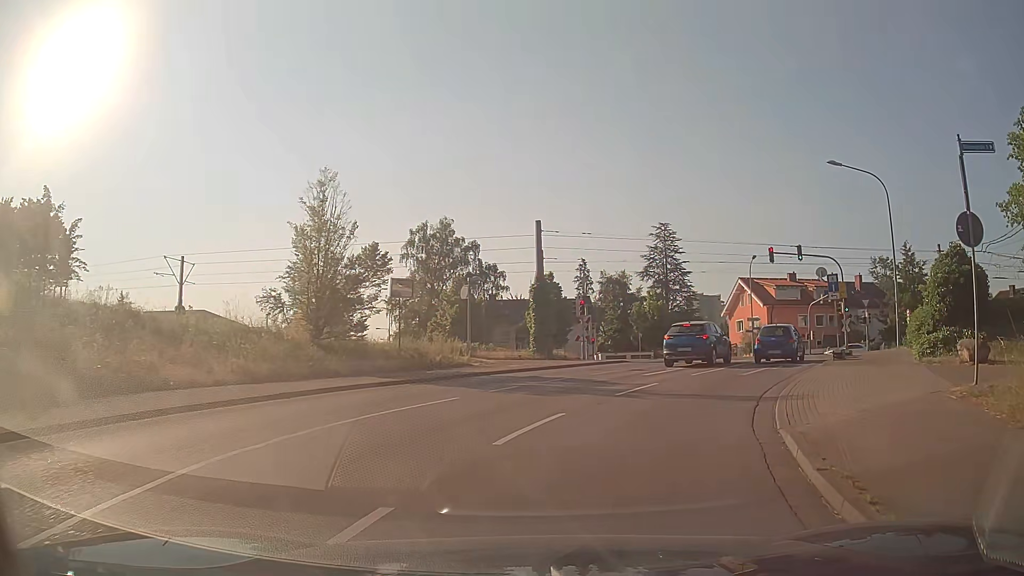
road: tertiary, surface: asphalt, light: Day
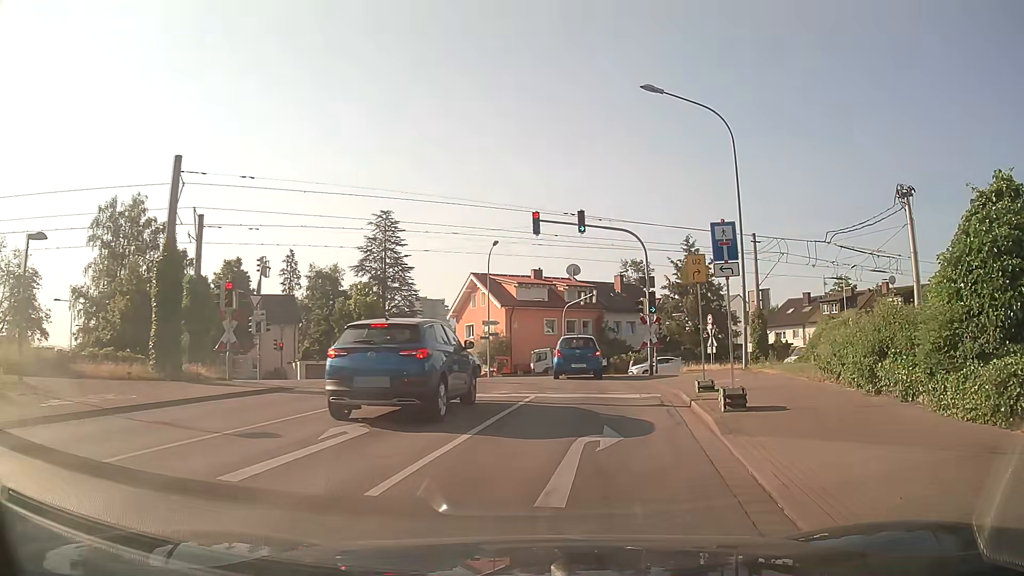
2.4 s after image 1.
(+3.2, +13.3) m; +25°
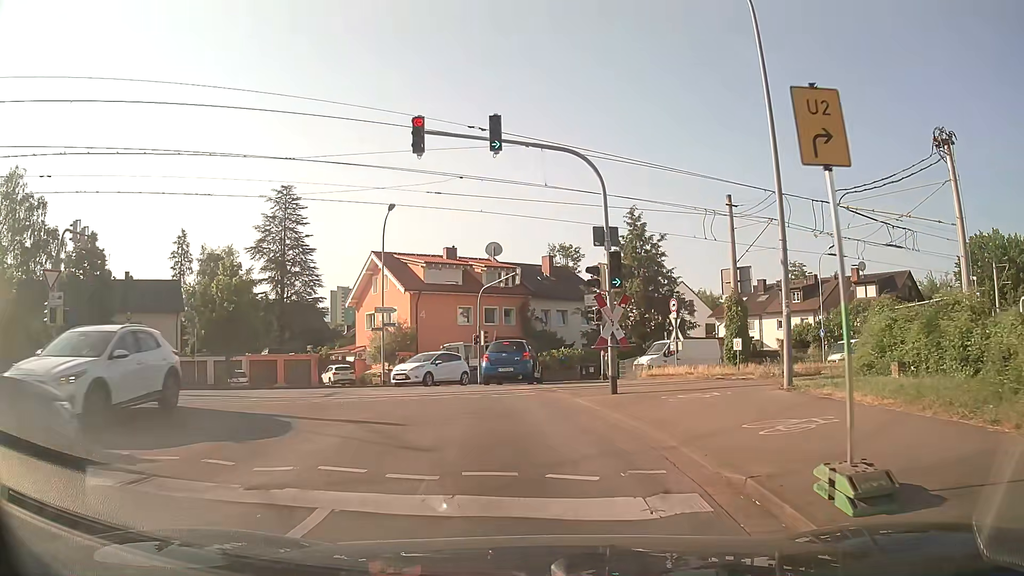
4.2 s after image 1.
(+0.8, +10.4) m; +6°
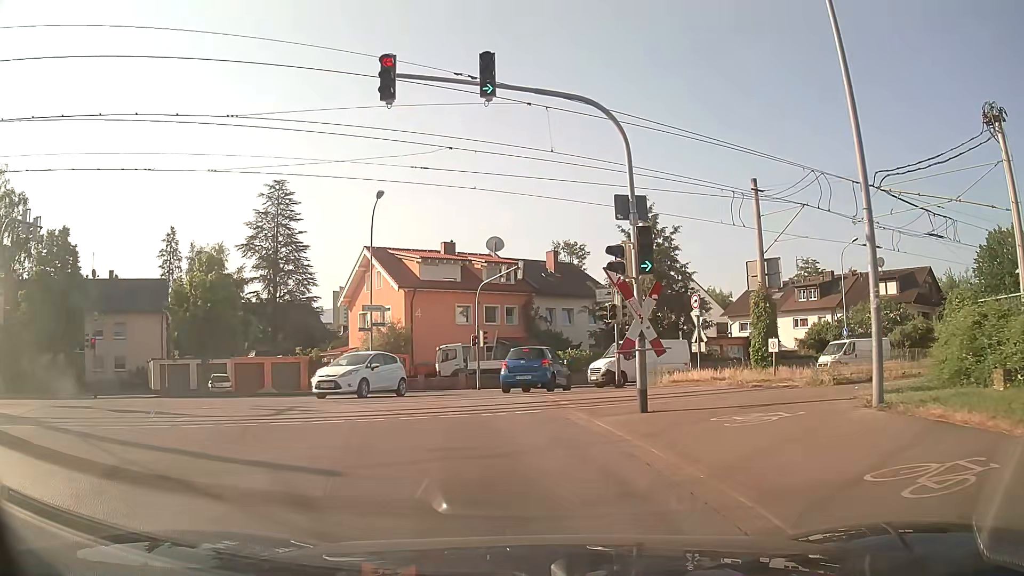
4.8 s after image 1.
(0.0, +3.5) m; +1°
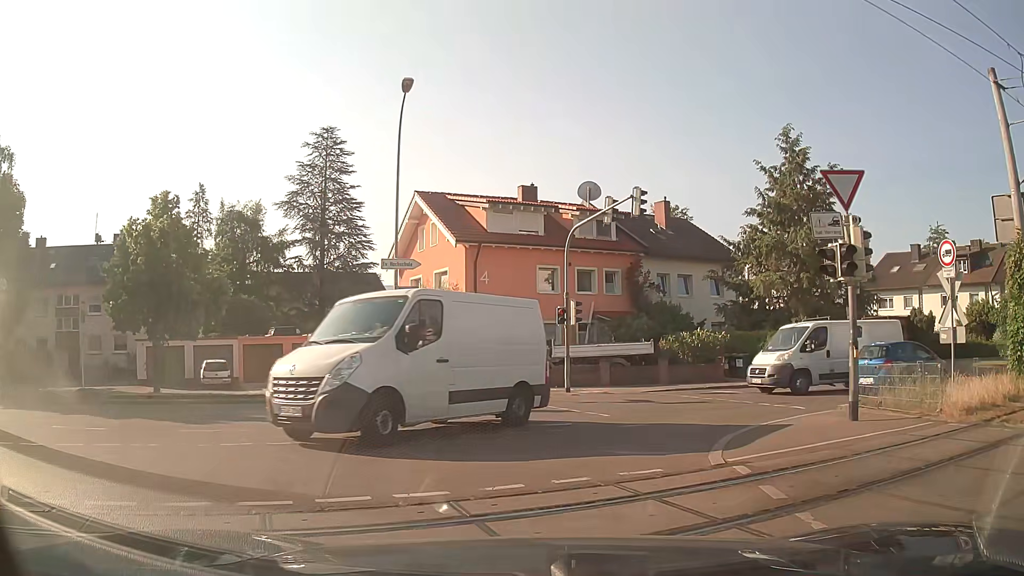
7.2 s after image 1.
(-1.1, +12.3) m; -8°
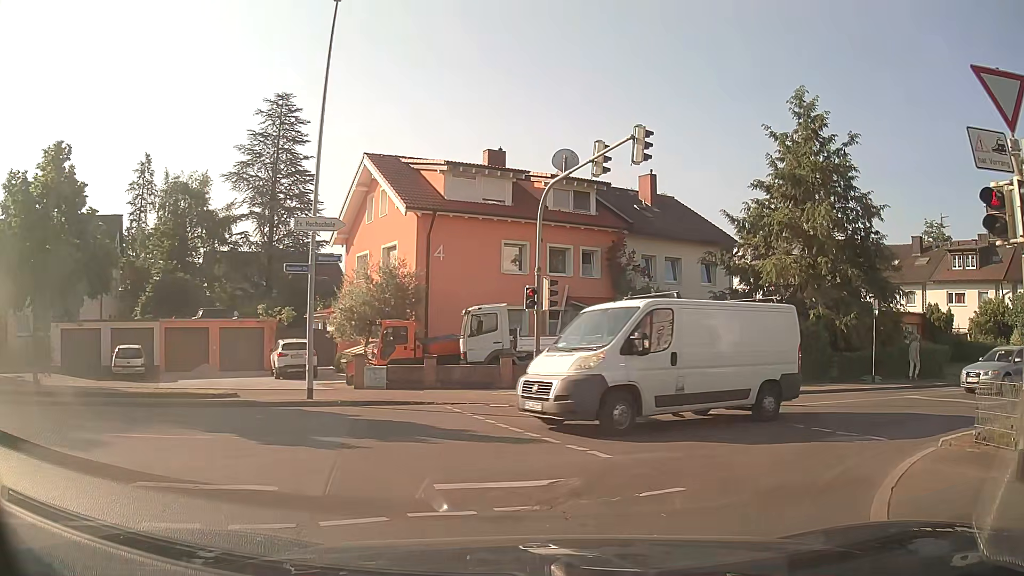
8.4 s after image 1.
(0.0, +5.3) m; +2°
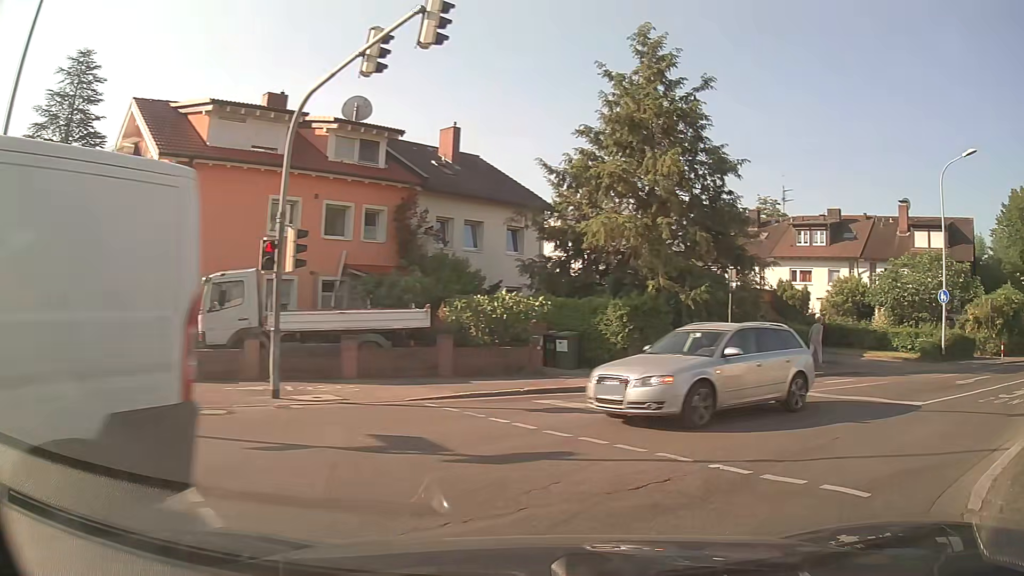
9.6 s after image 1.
(+0.8, +5.1) m; +18°
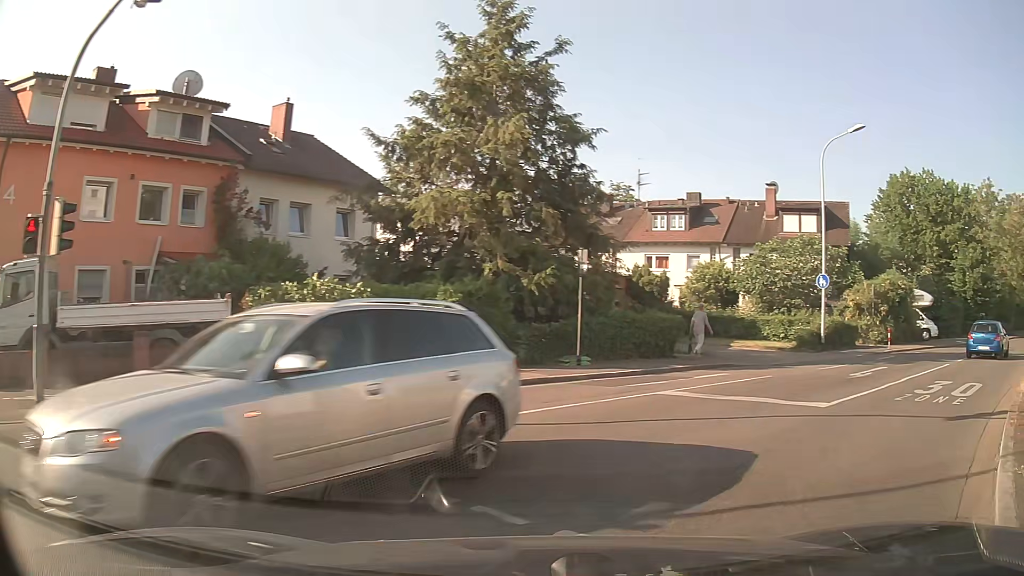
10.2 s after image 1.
(+0.4, +2.6) m; +14°
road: residential
